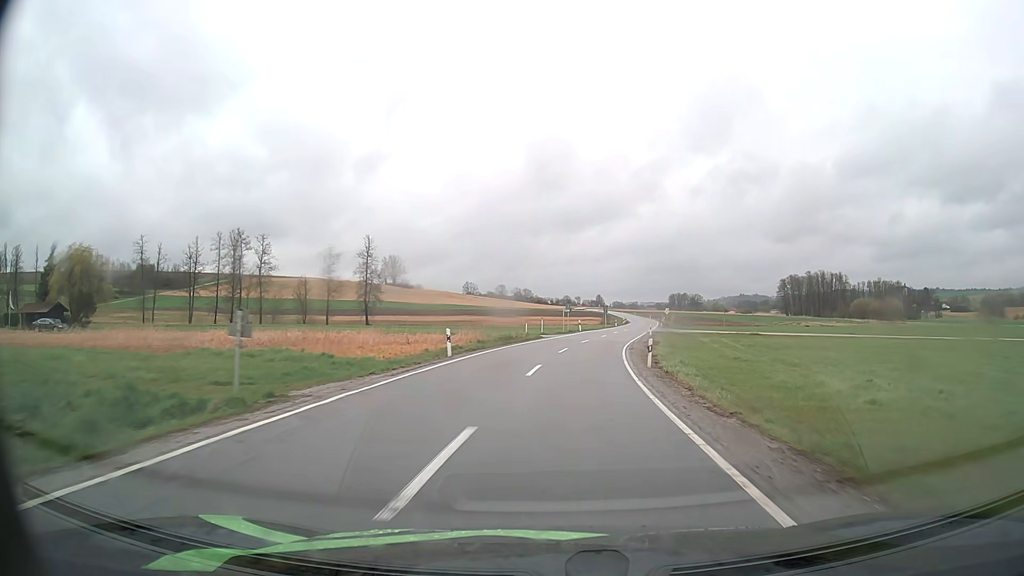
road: secondary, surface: asphalt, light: Day
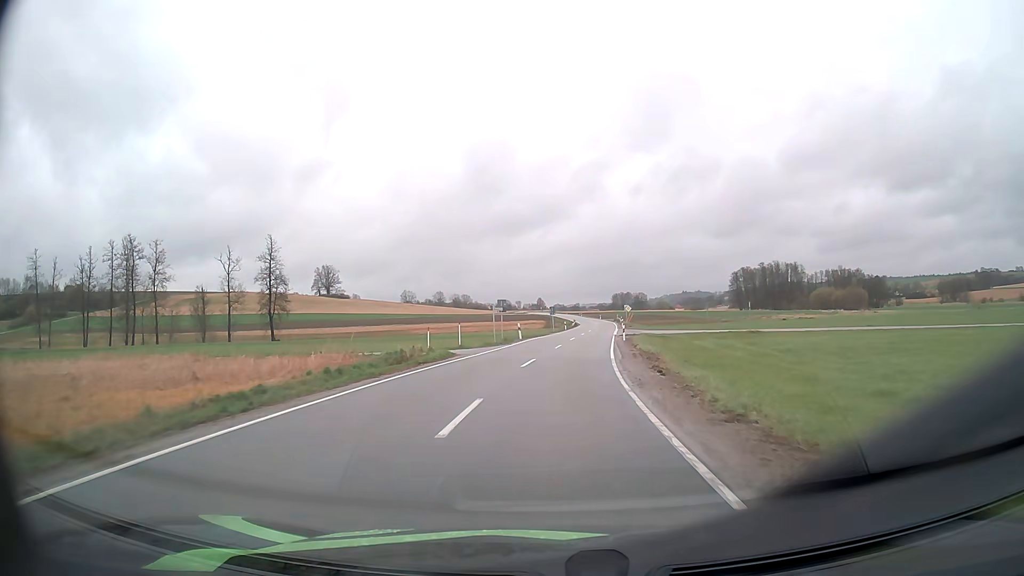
(+1.0, +20.8) m; +5°
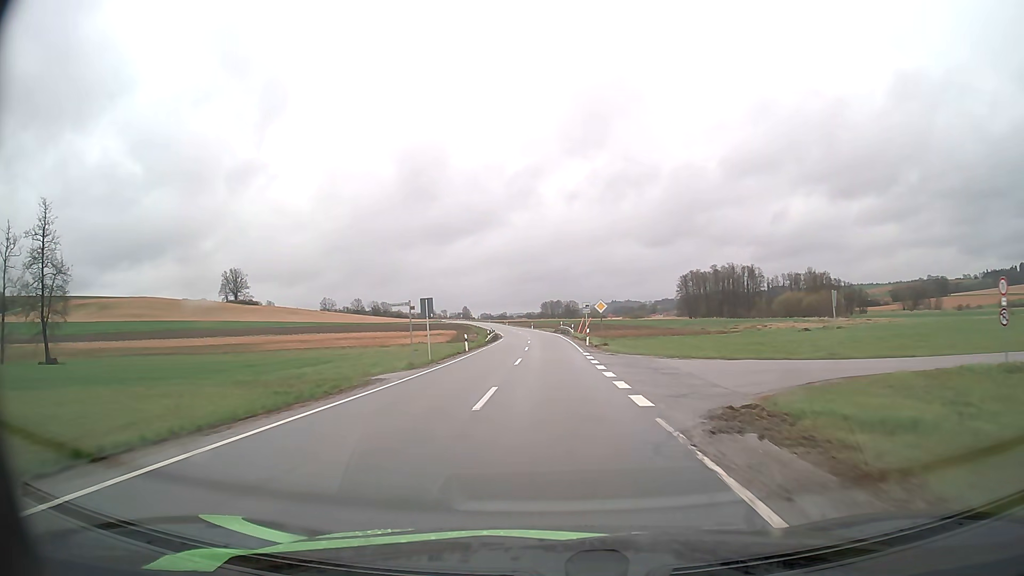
(+2.4, +45.1) m; +6°
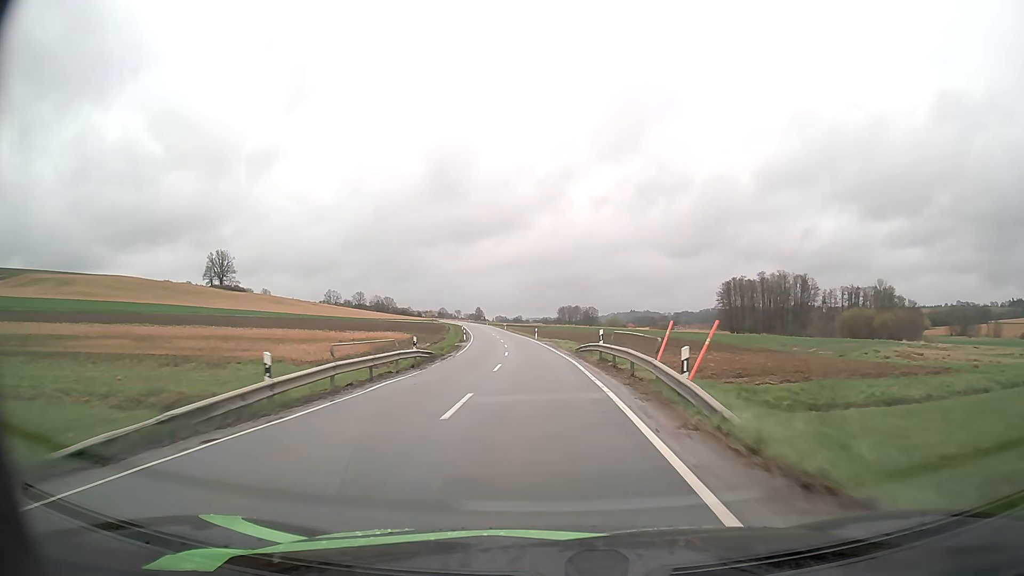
(0.0, +49.6) m; -1°
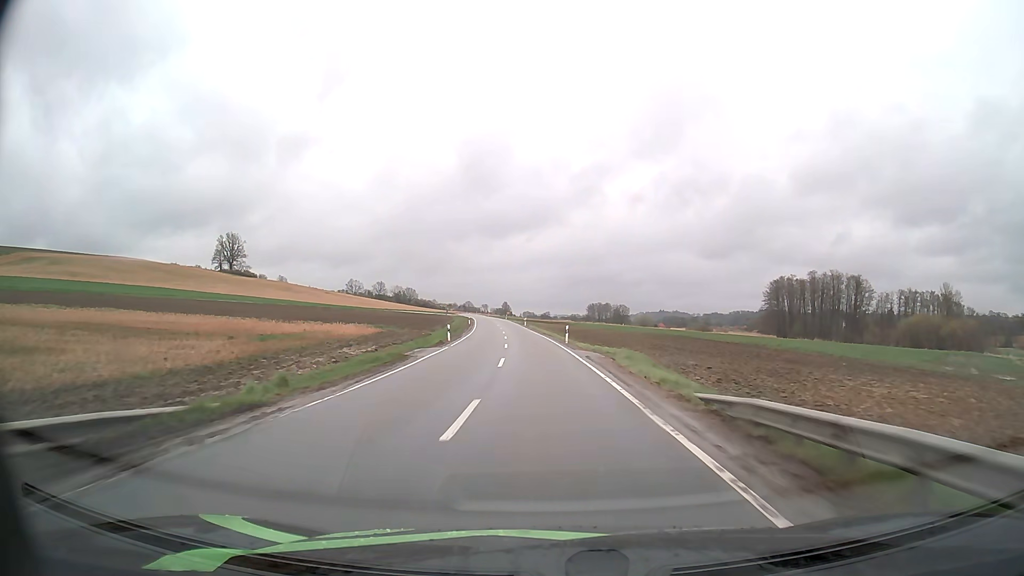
(-0.6, +26.3) m; -2°
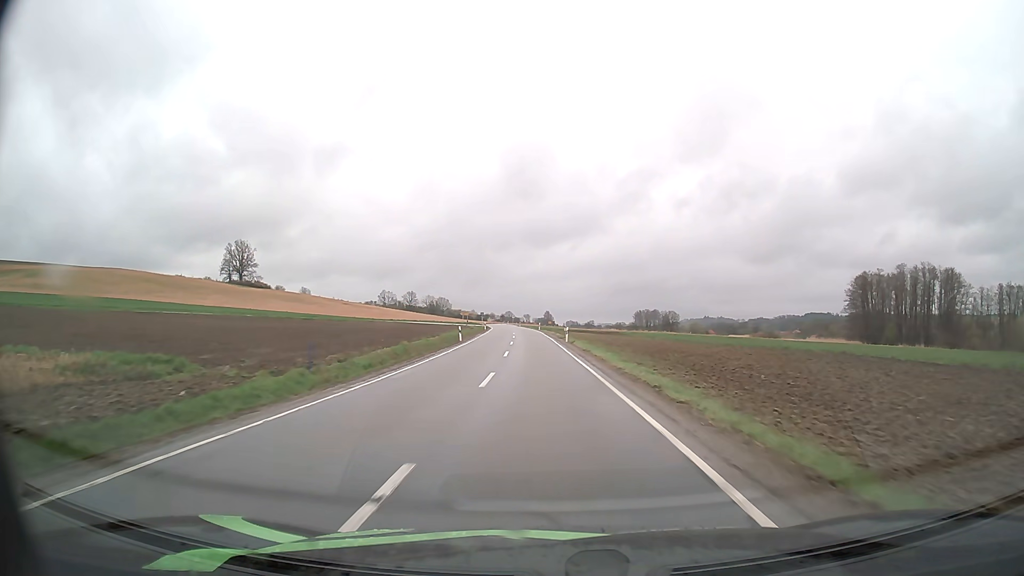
(-1.3, +41.2) m; -4°
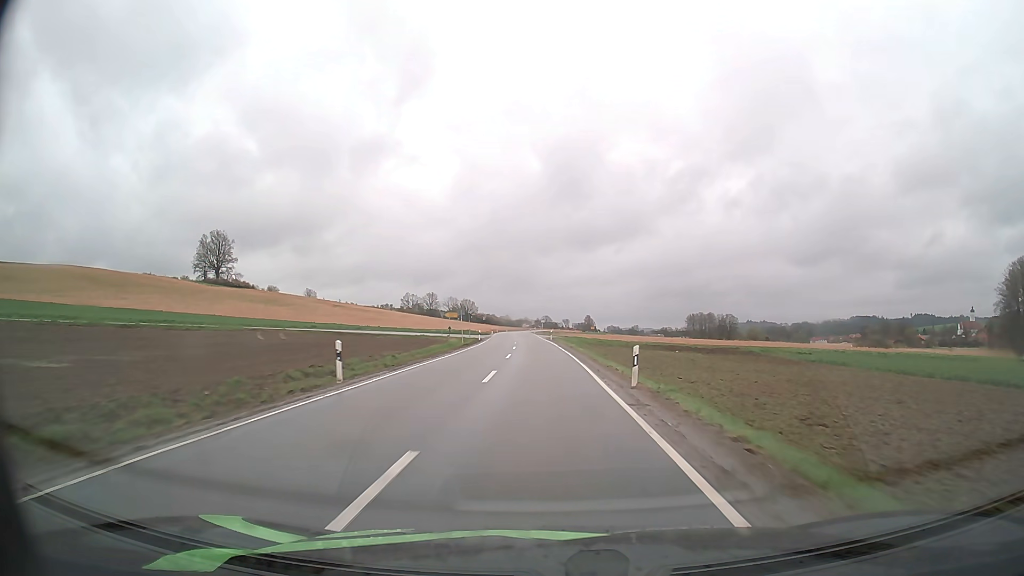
(-2.3, +71.2) m; -3°
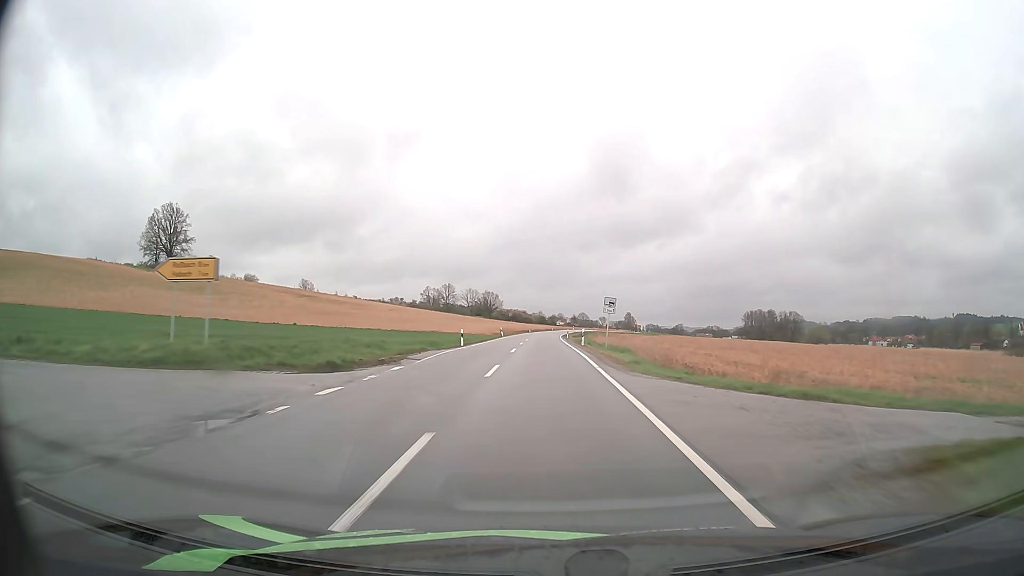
(-2.3, +71.7) m; -3°
(0, +10) (0, +20) (0, +30) (0, +40) (0, +50) (0, +60) (0, +70) (0, +80) (0, +90) (0, +100) m
